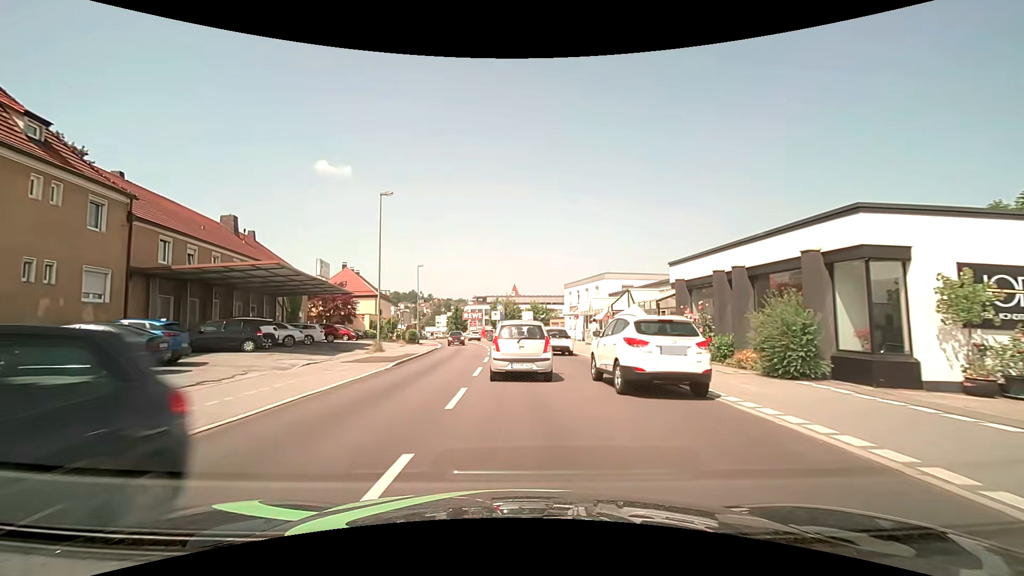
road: tertiary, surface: asphalt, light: Day
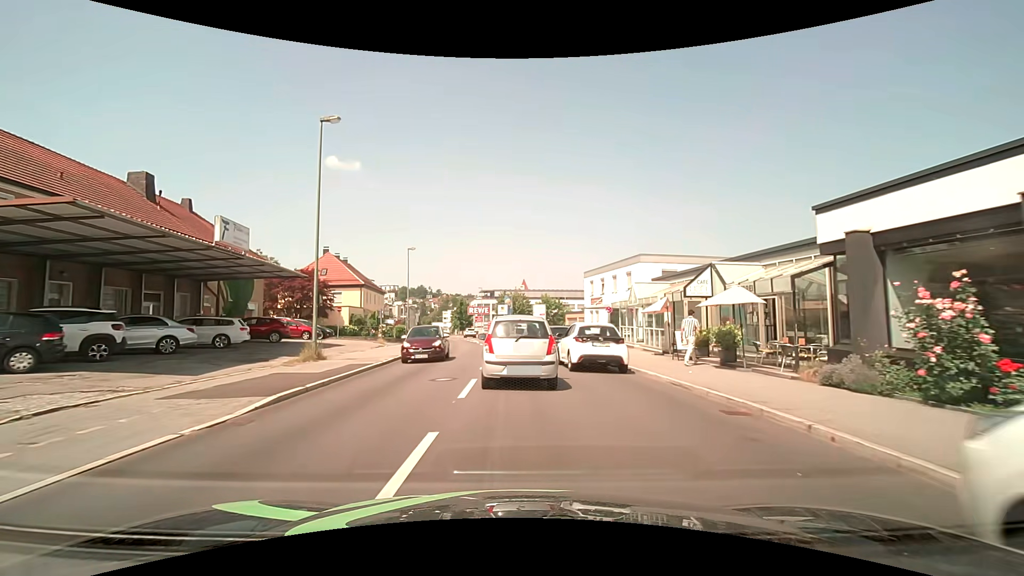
(-0.2, +11.0) m; -2°
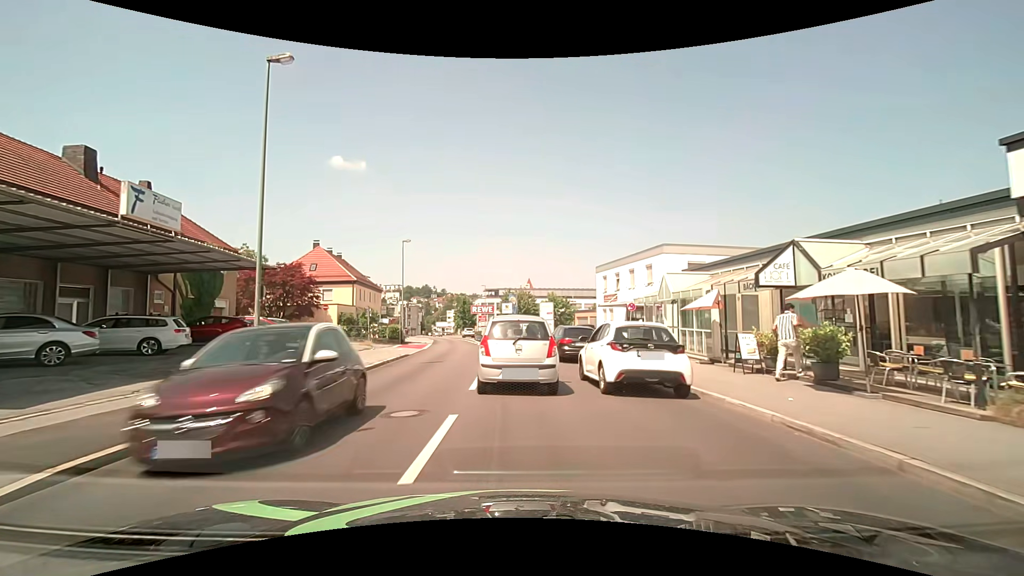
(0.0, +4.8) m; 0°
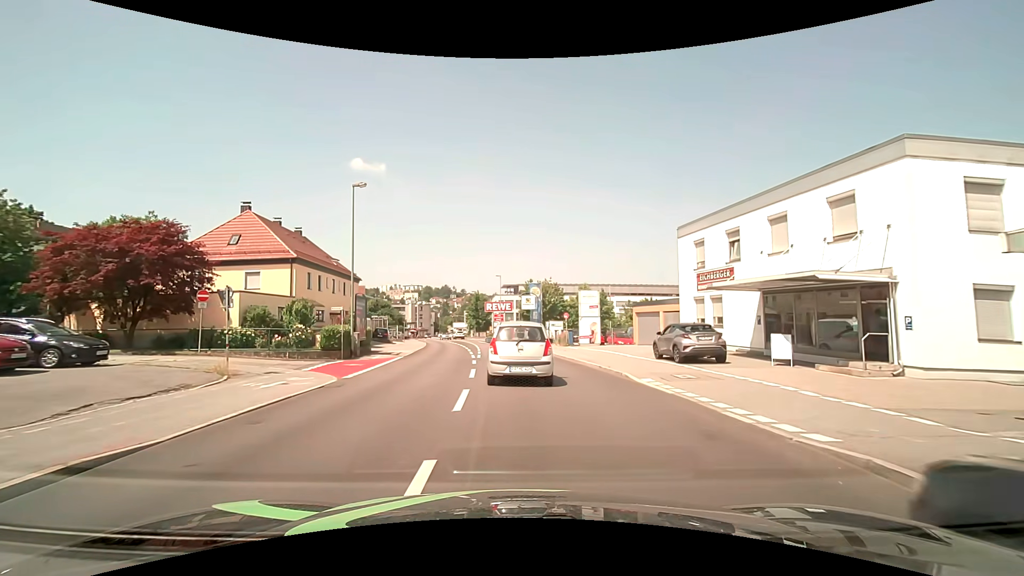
(-0.4, +20.2) m; -3°
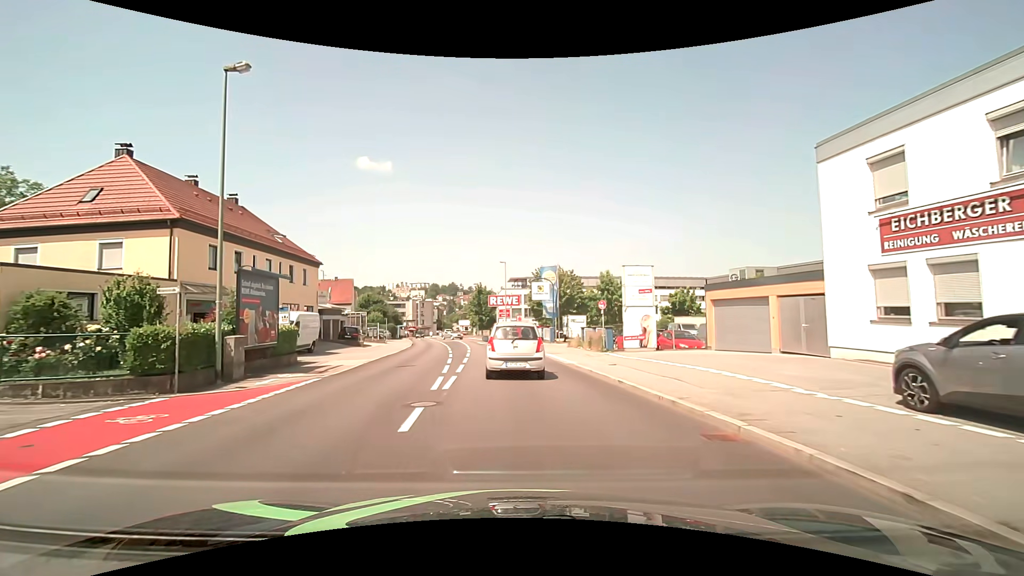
(0.0, +13.8) m; 0°
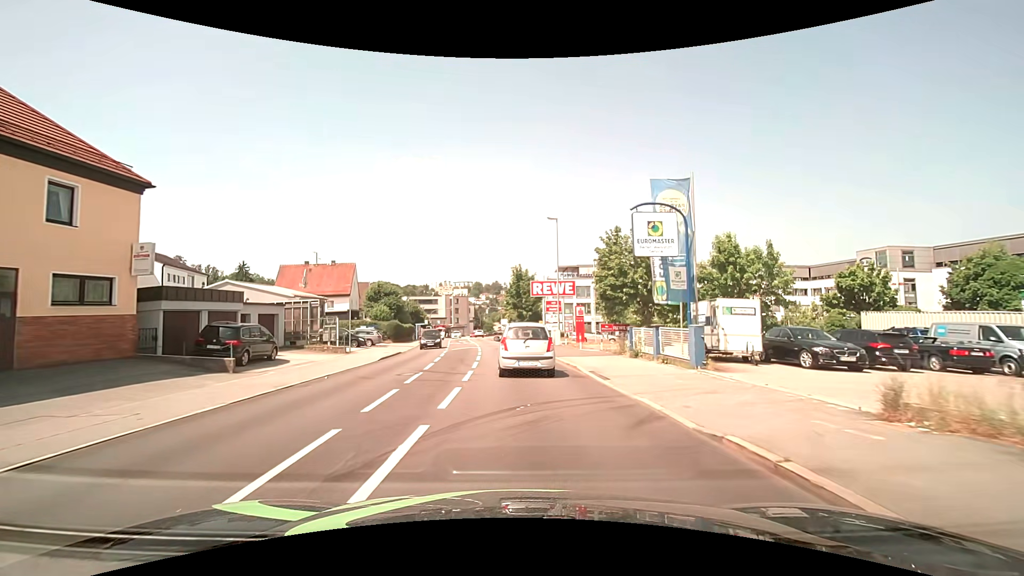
(-1.1, +25.7) m; -5°
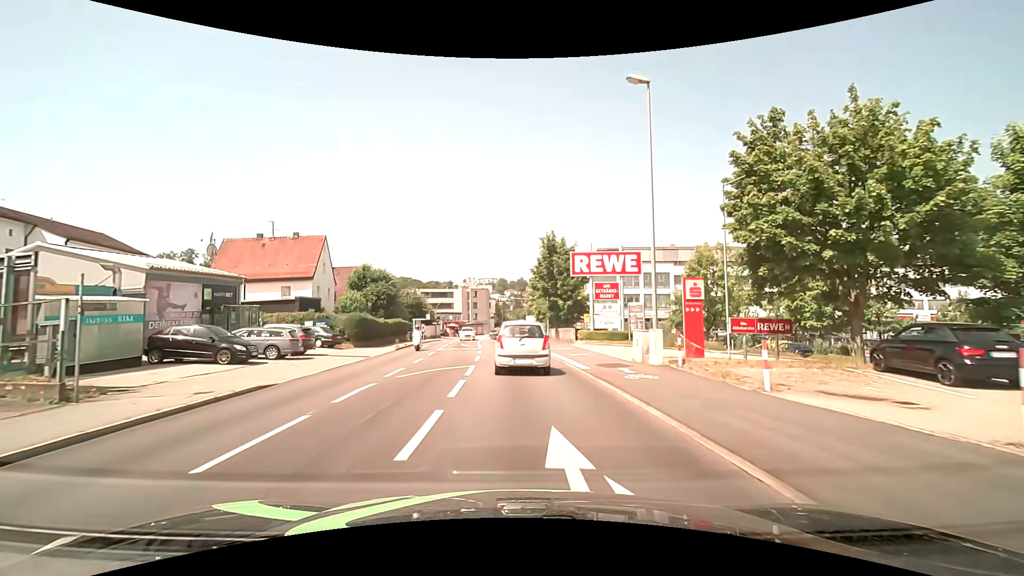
(-0.5, +21.9) m; -3°
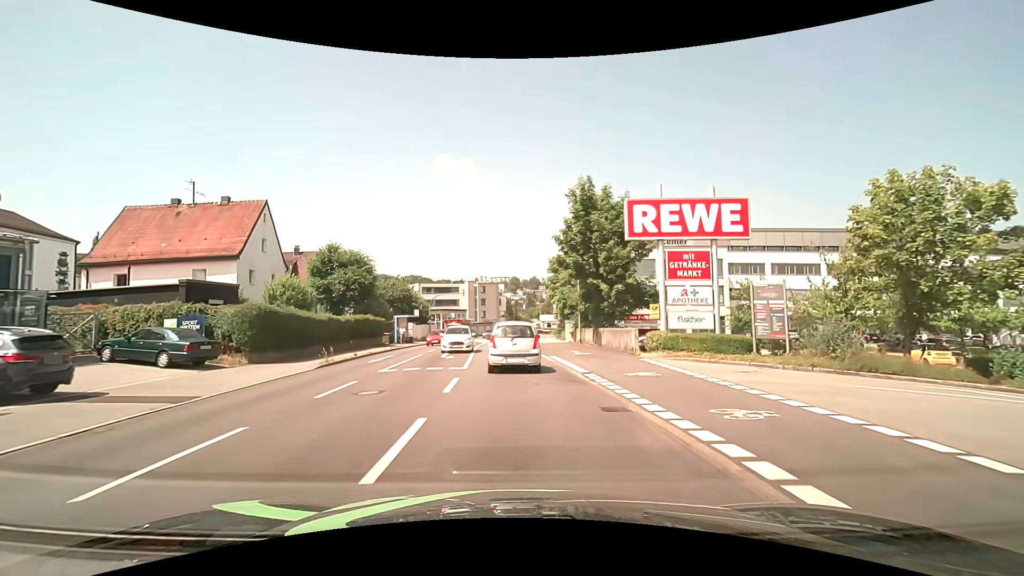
(-0.3, +16.3) m; -2°
(0, +10) (0, +20) (-1, +30) (-1, +40) (-1, +50) (-1, +60) (-1, +70) (-1, +80) (0, +90) (+1, +100) m
